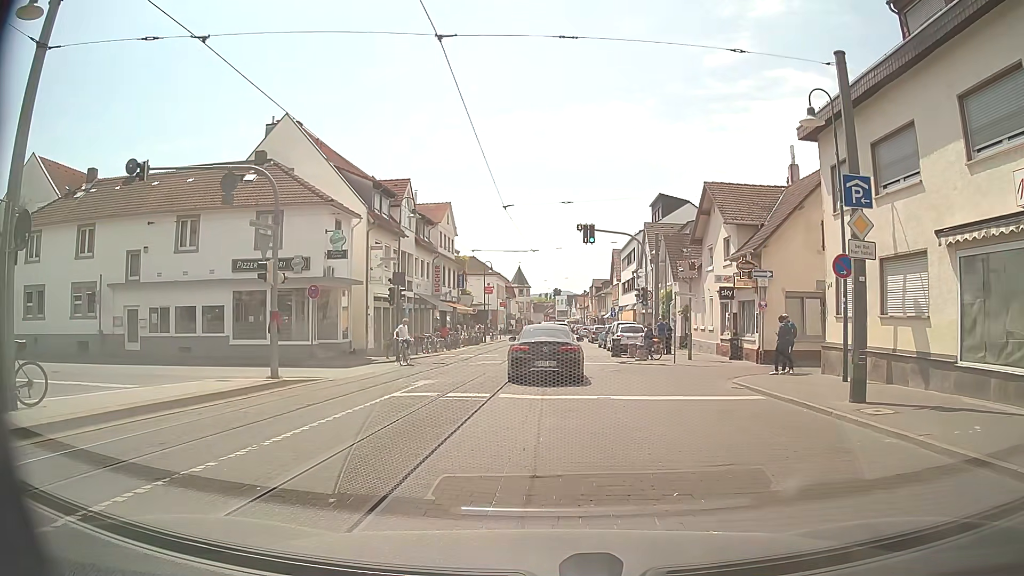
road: tertiary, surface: sett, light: Day
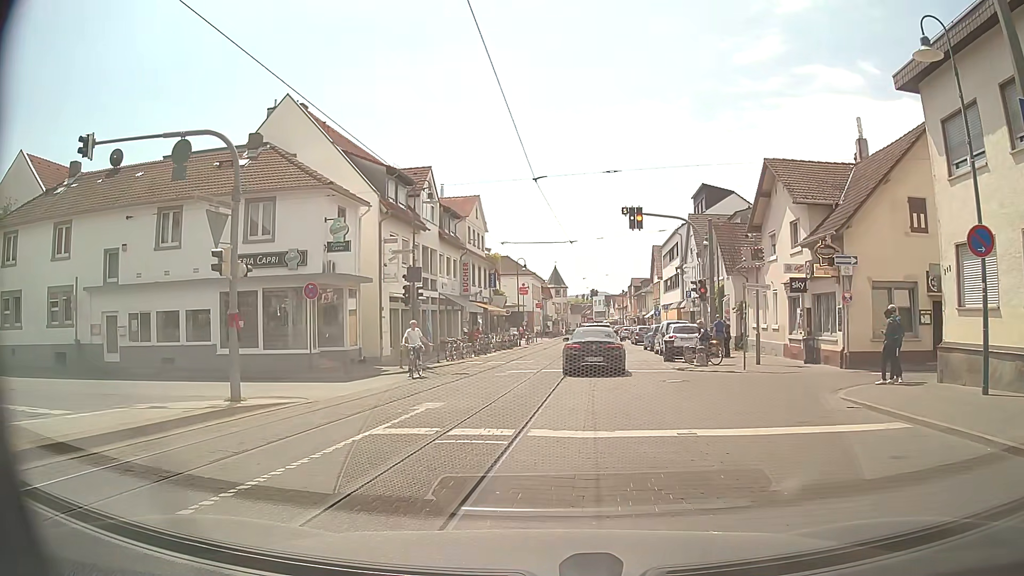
(-0.1, +4.5) m; -3°
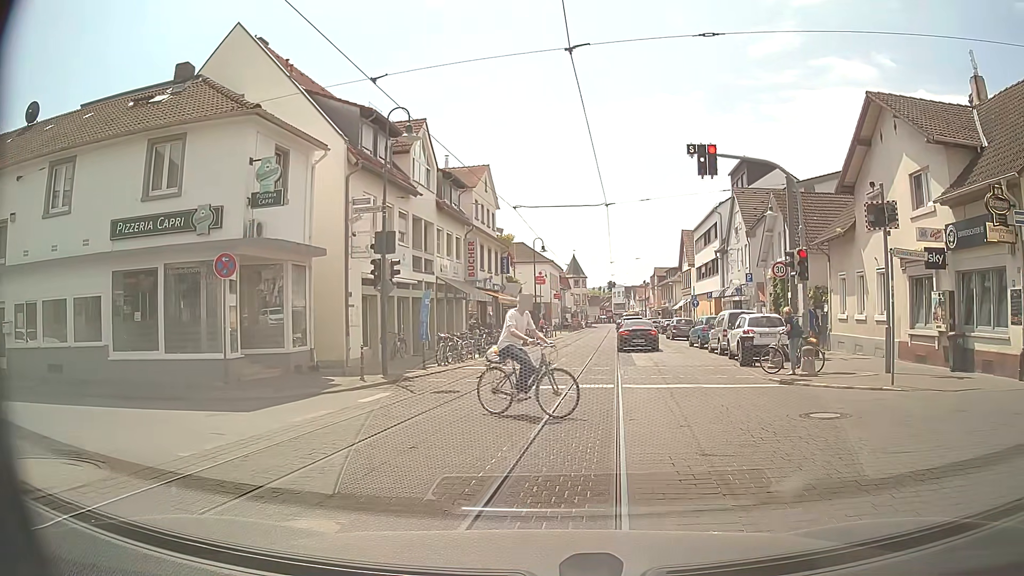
(-0.3, +8.0) m; 0°
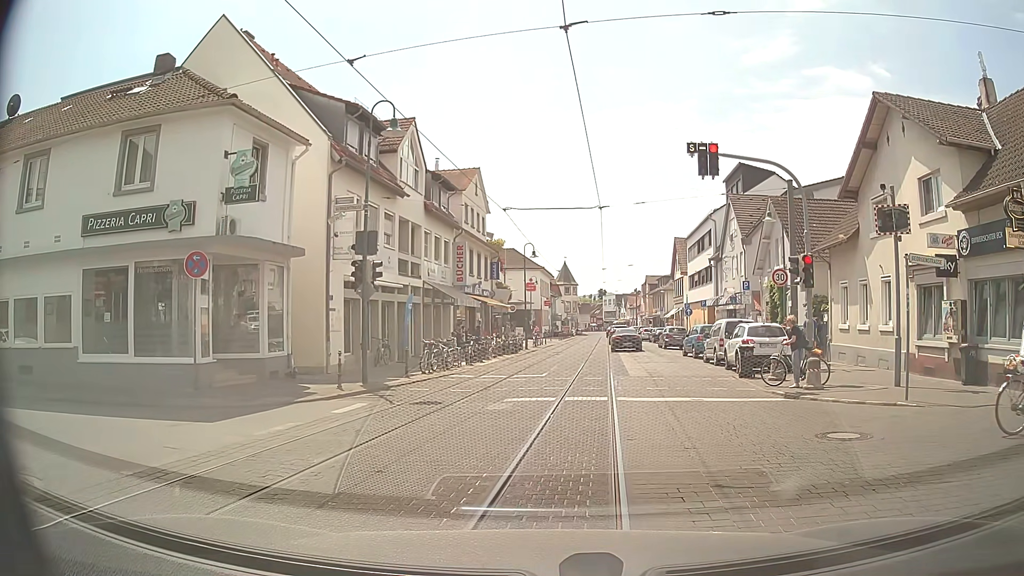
(0.0, +1.0) m; 0°
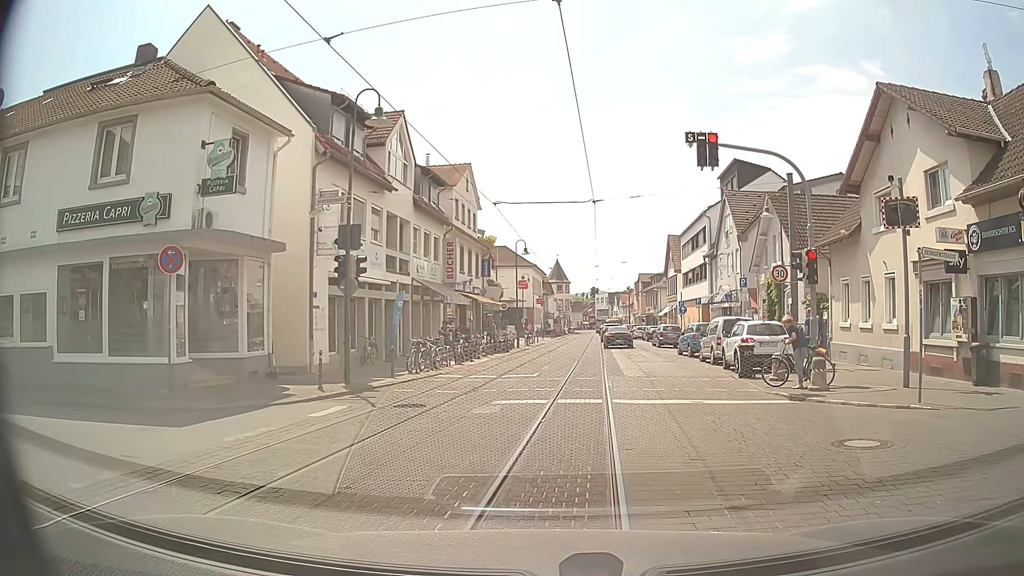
(0.0, +0.9) m; +1°
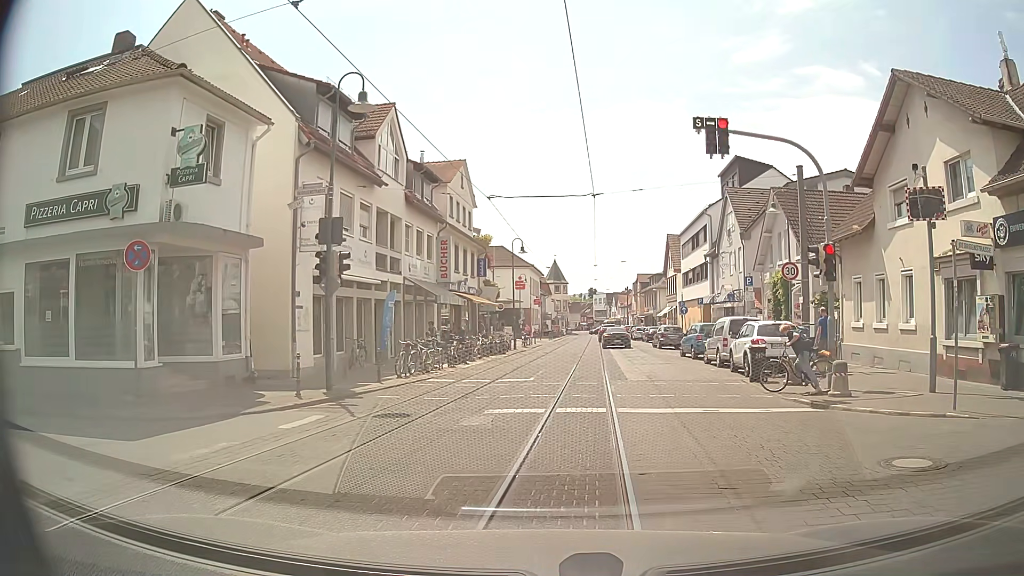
(0.0, +1.3) m; -1°
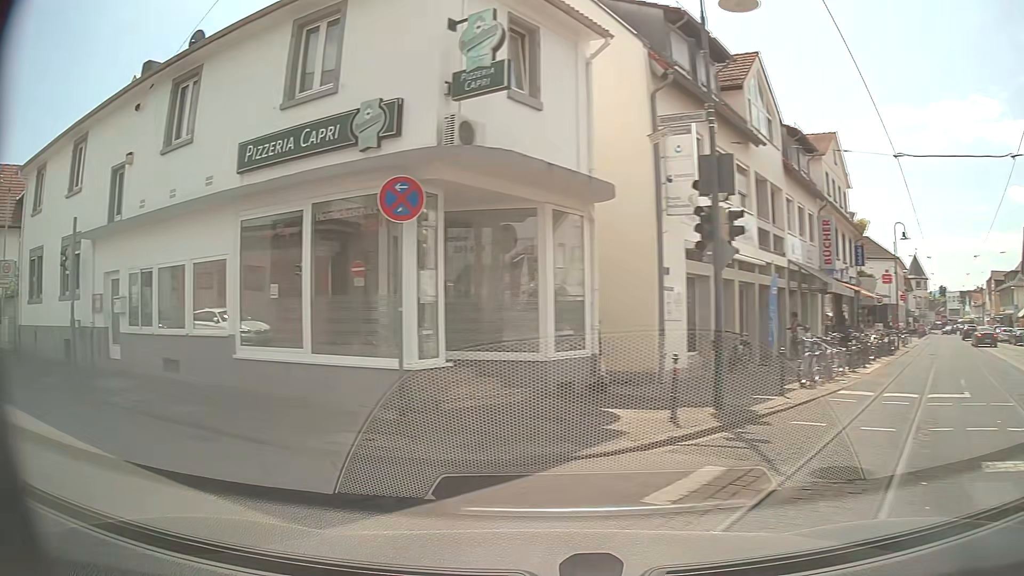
(-1.0, +5.0) m; -28°
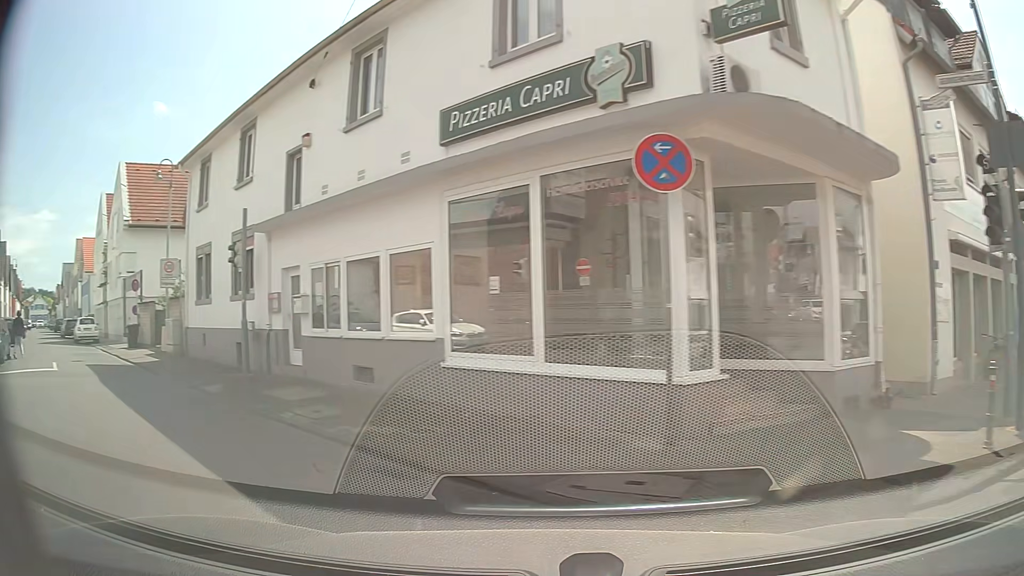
(-0.4, +2.1) m; -18°
